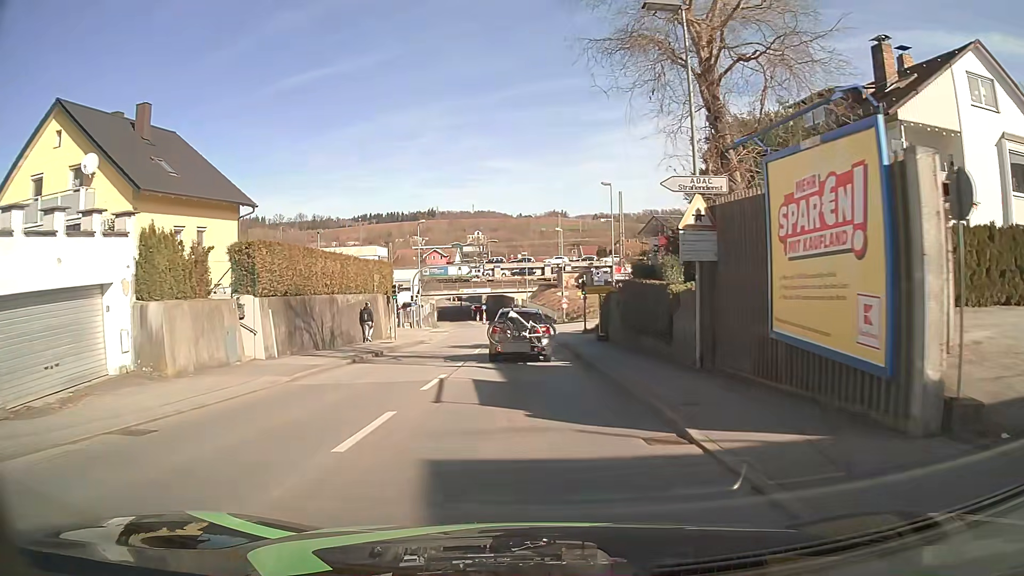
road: tertiary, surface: asphalt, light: Day
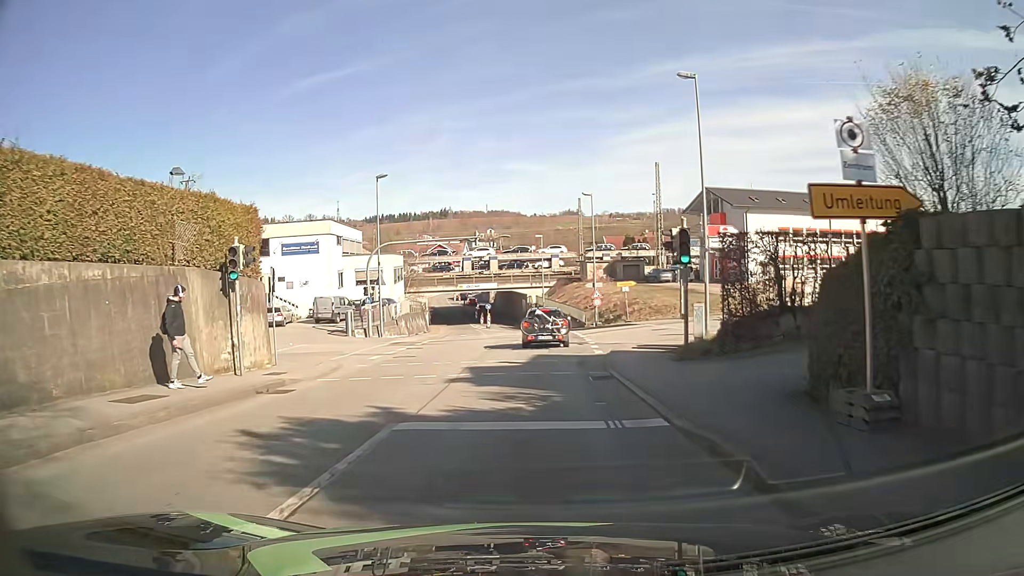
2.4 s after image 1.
(-0.2, +22.2) m; -1°
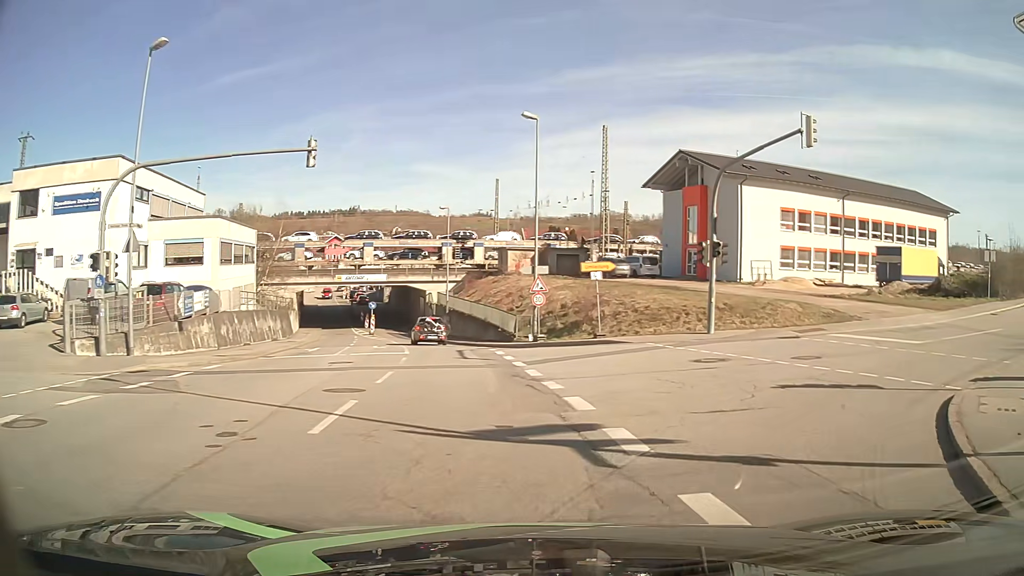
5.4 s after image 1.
(+0.2, +21.6) m; +8°
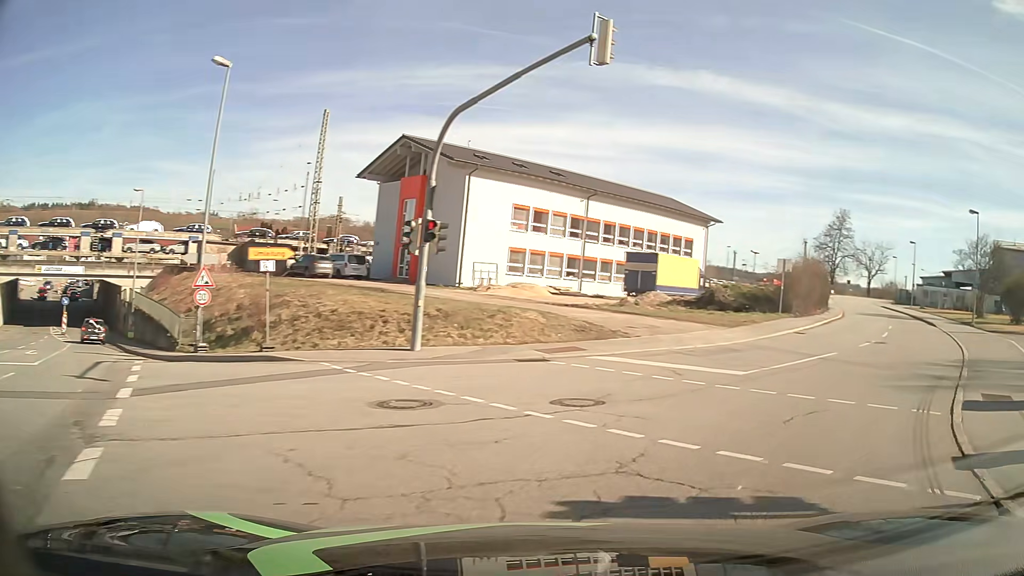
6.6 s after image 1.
(+1.3, +7.0) m; +22°
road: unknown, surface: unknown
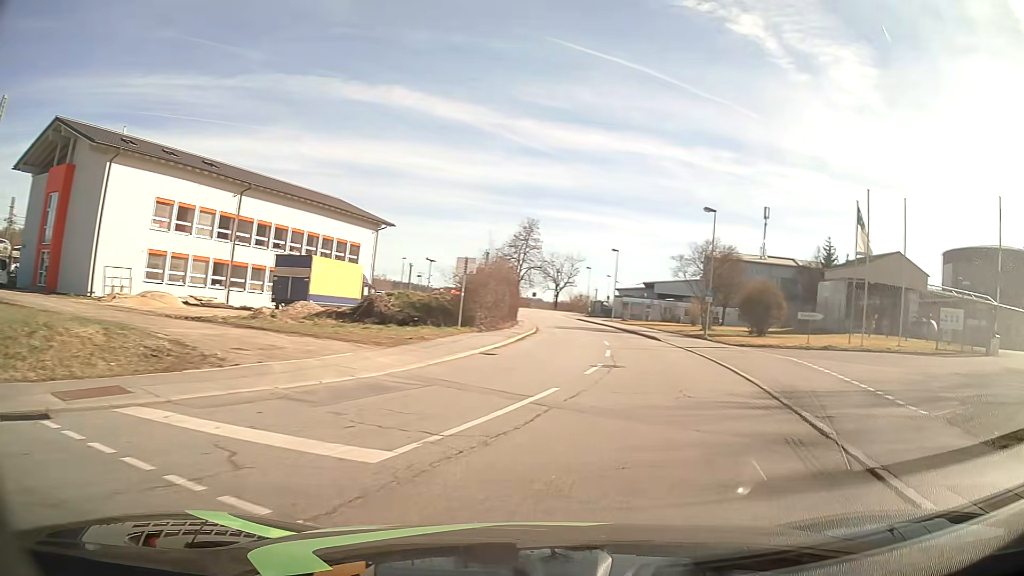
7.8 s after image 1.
(+2.1, +7.4) m; +29°
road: residential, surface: asphalt
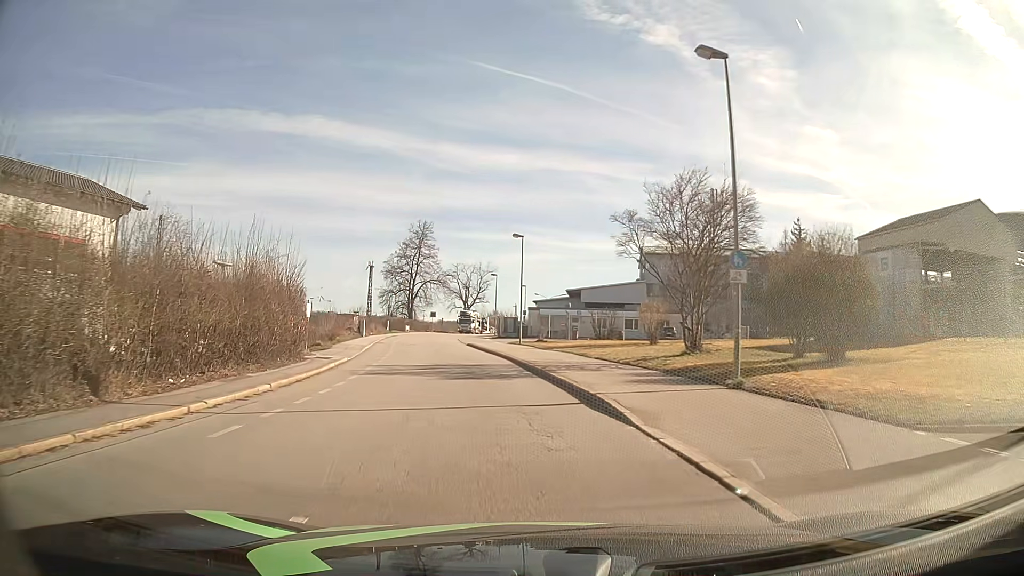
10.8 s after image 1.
(+4.2, +26.3) m; +6°
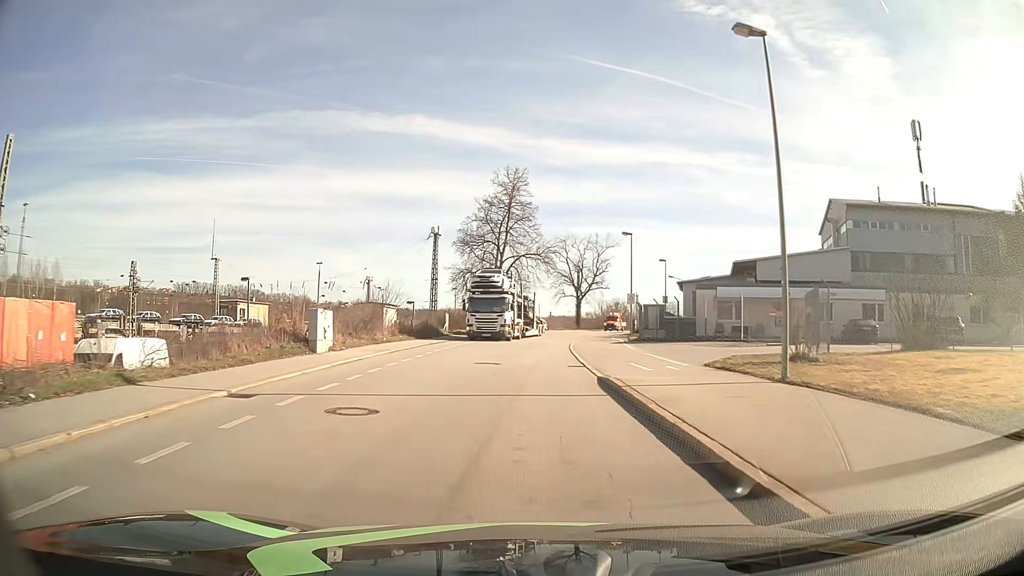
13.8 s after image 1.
(-4.0, +35.1) m; -10°
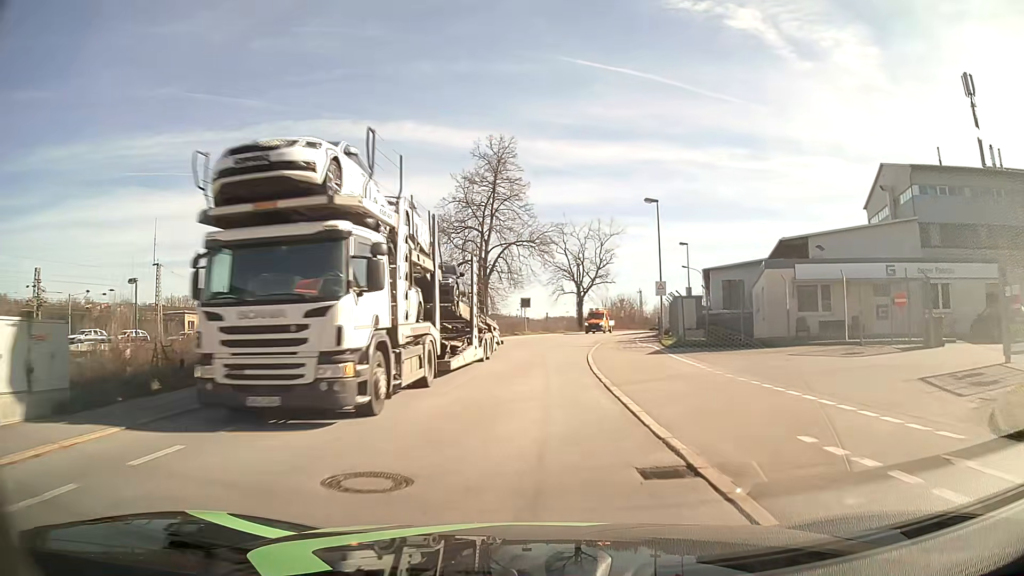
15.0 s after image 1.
(0.0, +14.0) m; 0°
(0, +10) (0, +20) (+1, +30) (+2, +40) (+4, +50) (+6, +60) (+9, +69) (+12, +79) (+15, +88) (+19, +97) m
